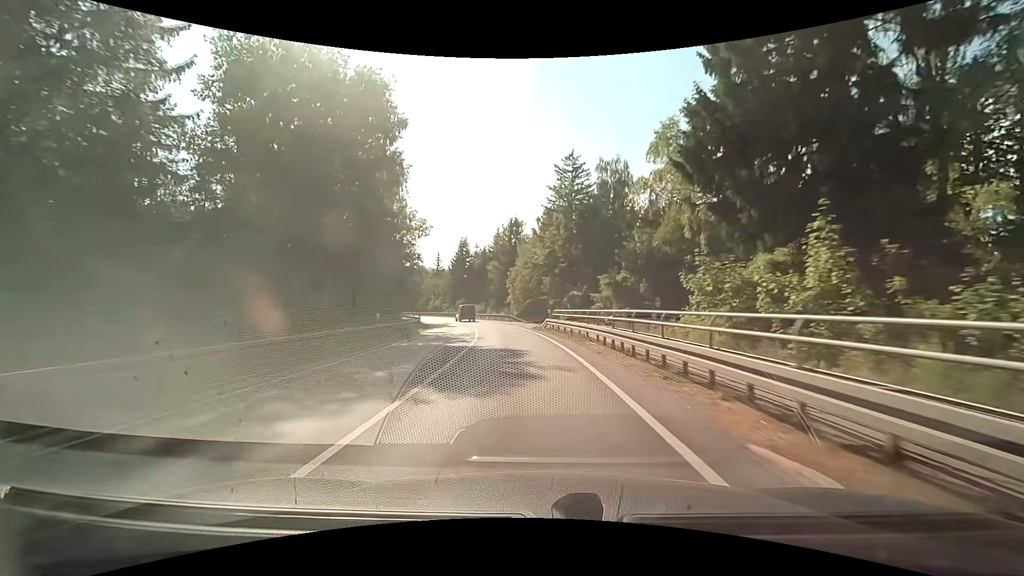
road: secondary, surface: asphalt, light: Day
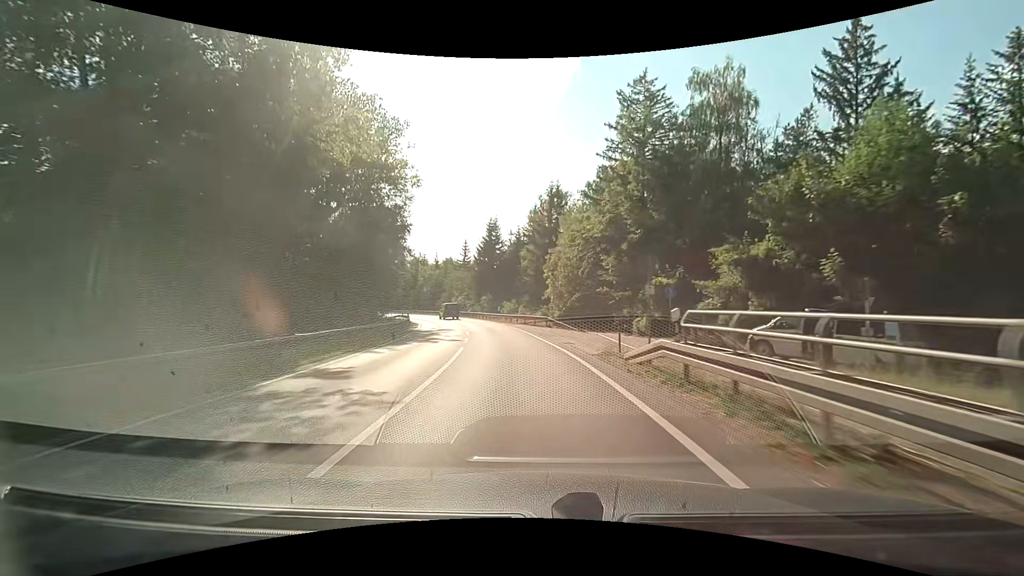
(-0.7, +21.8) m; -4°
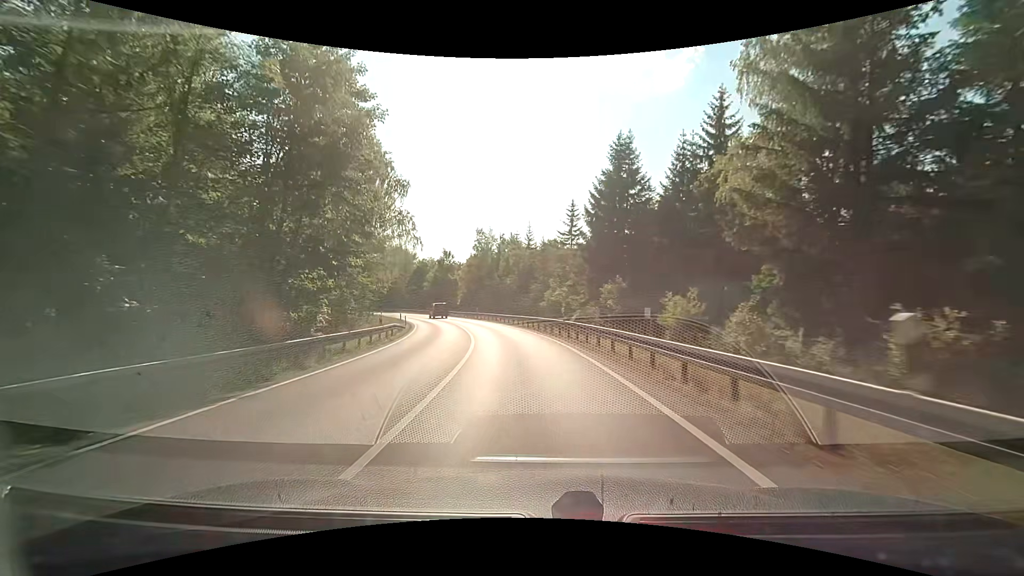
(-4.8, +43.0) m; -13°
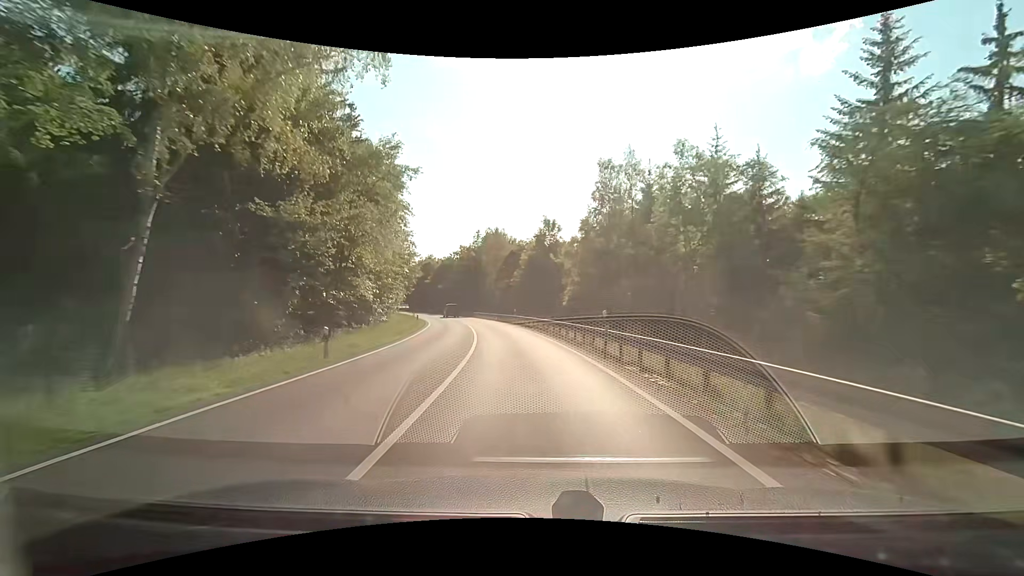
(-5.1, +41.9) m; -14°
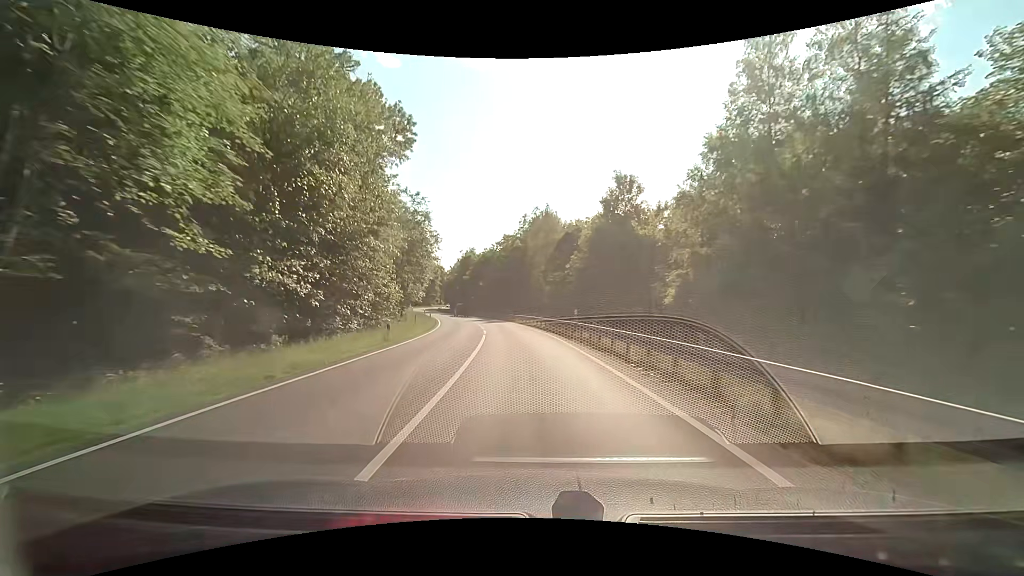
(-1.1, +21.7) m; -7°
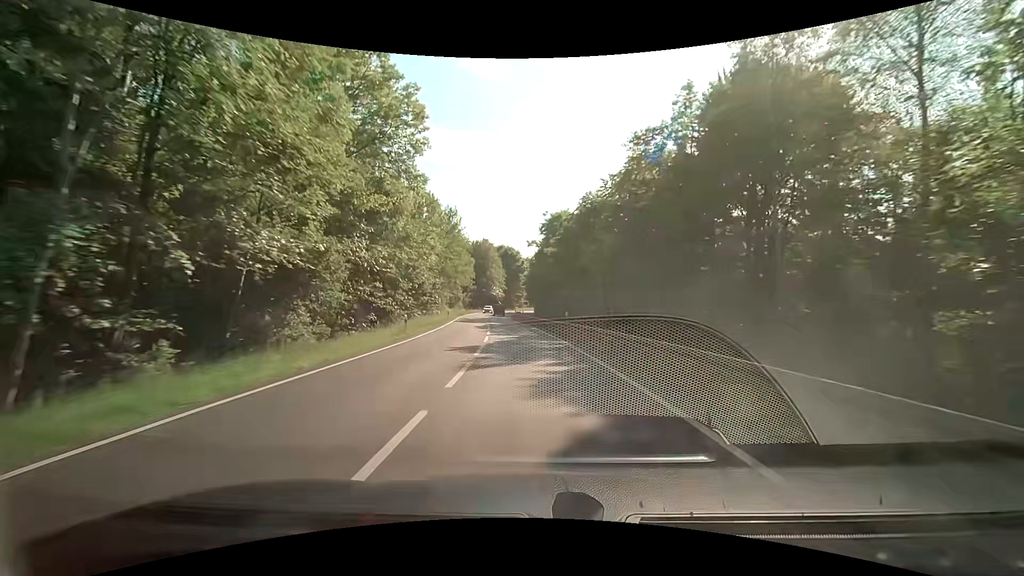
(-5.3, +55.6) m; -11°
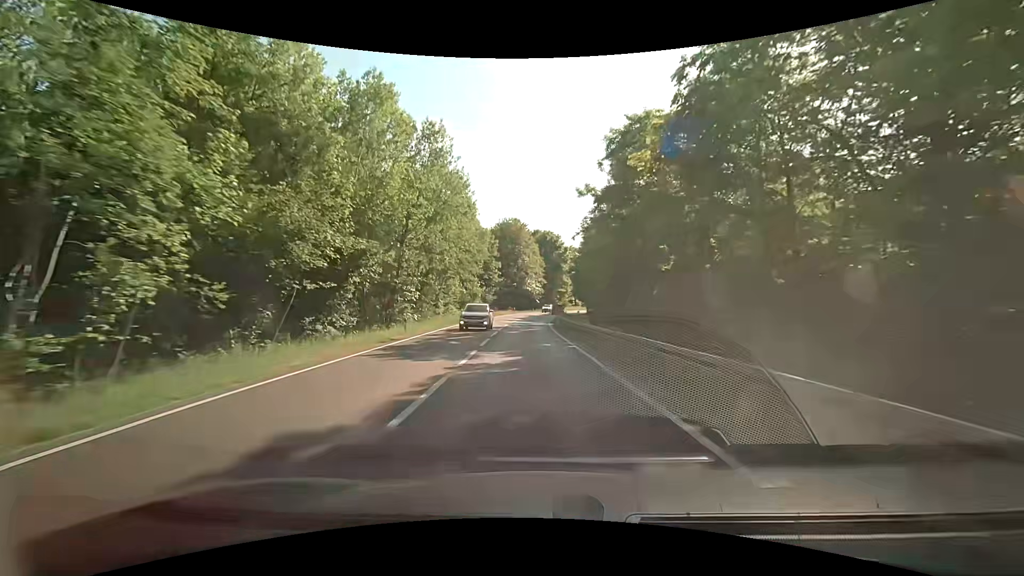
(-1.5, +33.3) m; -5°
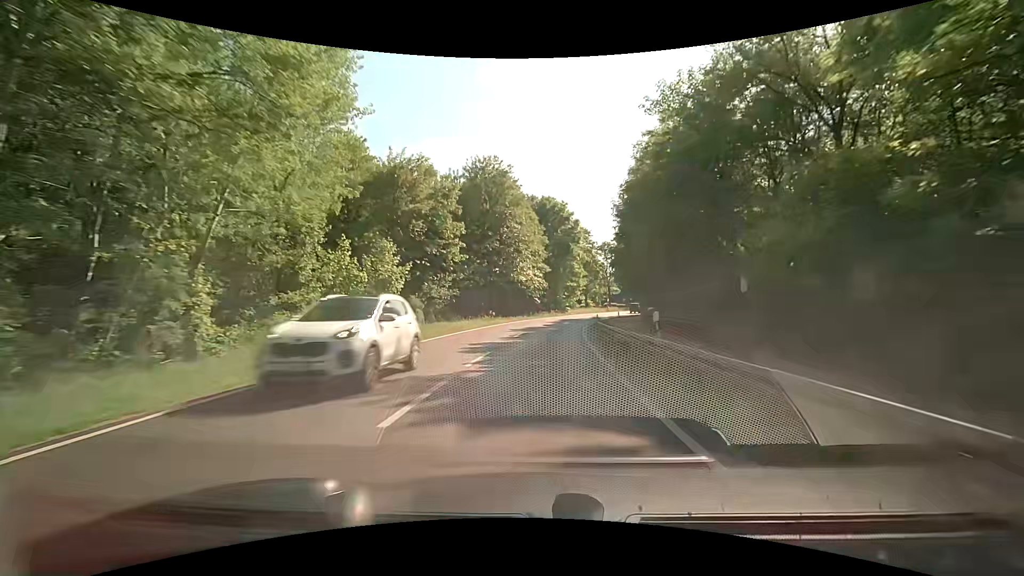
(-0.5, +42.3) m; 0°
(0, +10) (0, +20) (+1, +30) (+2, +40) (+4, +50) (+5, +60) (+8, +69) (+11, +79) (+14, +88) (+18, +97) m
